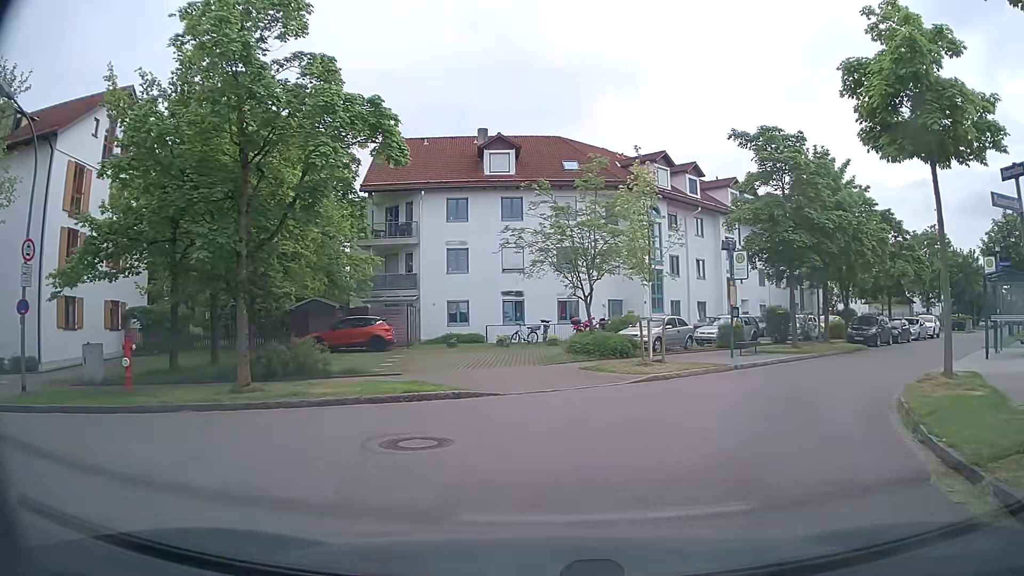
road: residential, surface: asphalt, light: Day
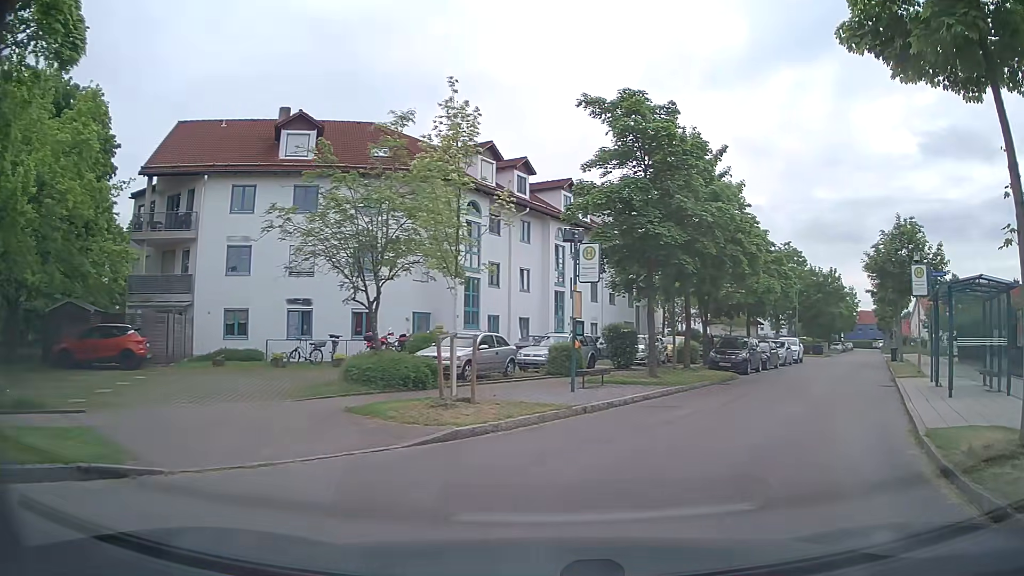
(+0.8, +6.4) m; +16°
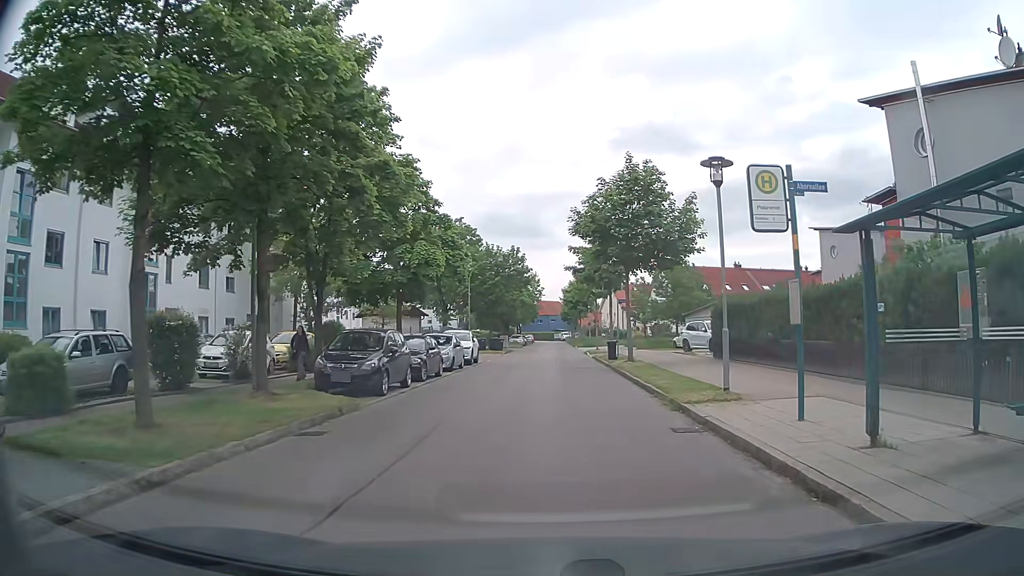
(+3.5, +11.5) m; +28°
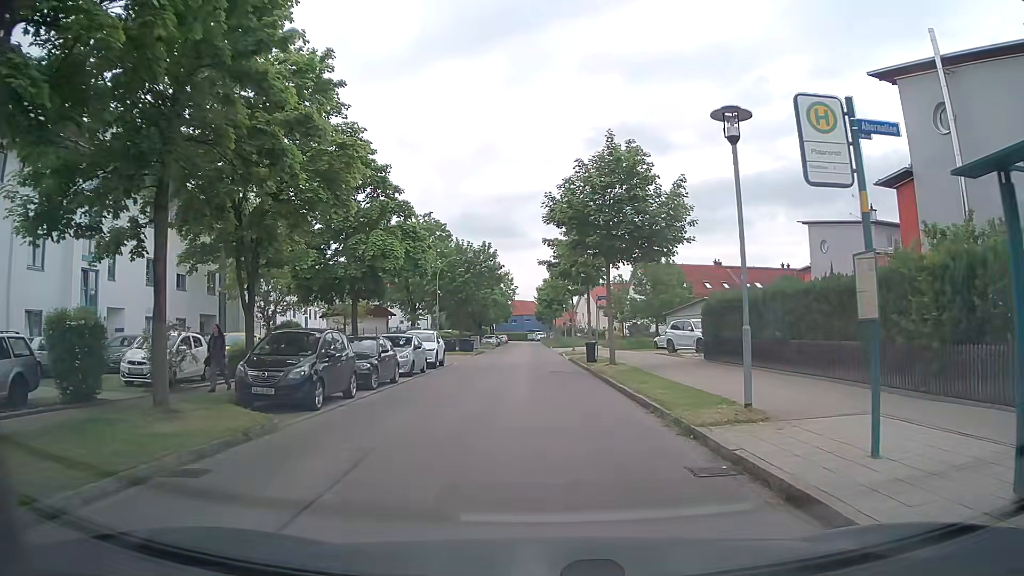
(+0.1, +3.0) m; +2°
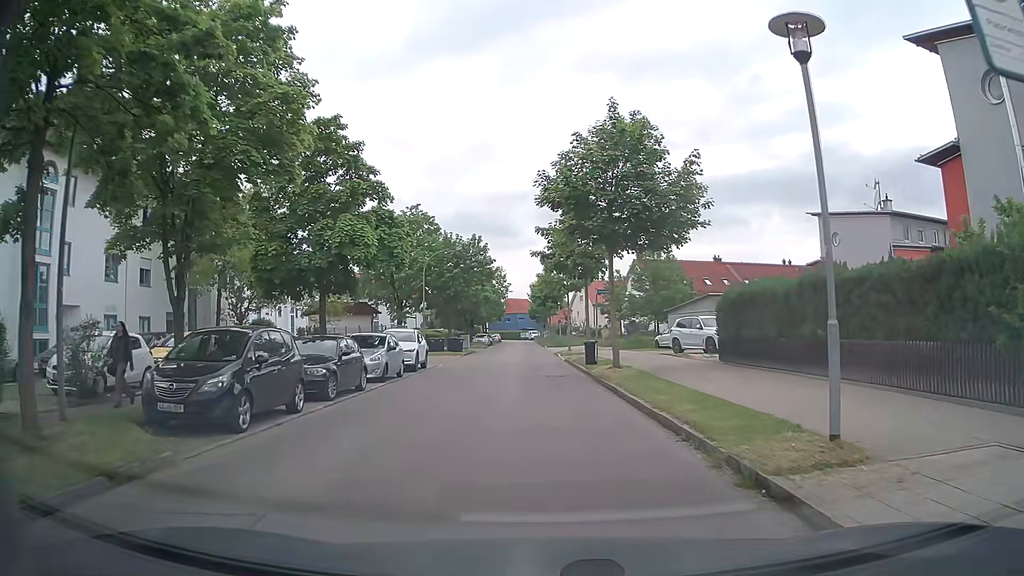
(0.0, +3.2) m; 0°
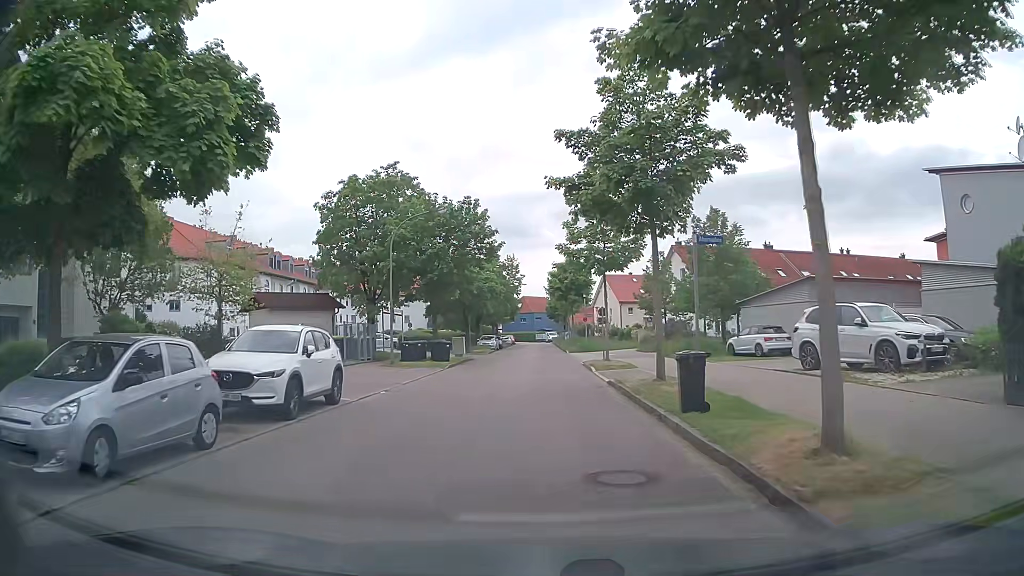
(-0.2, +14.9) m; -1°
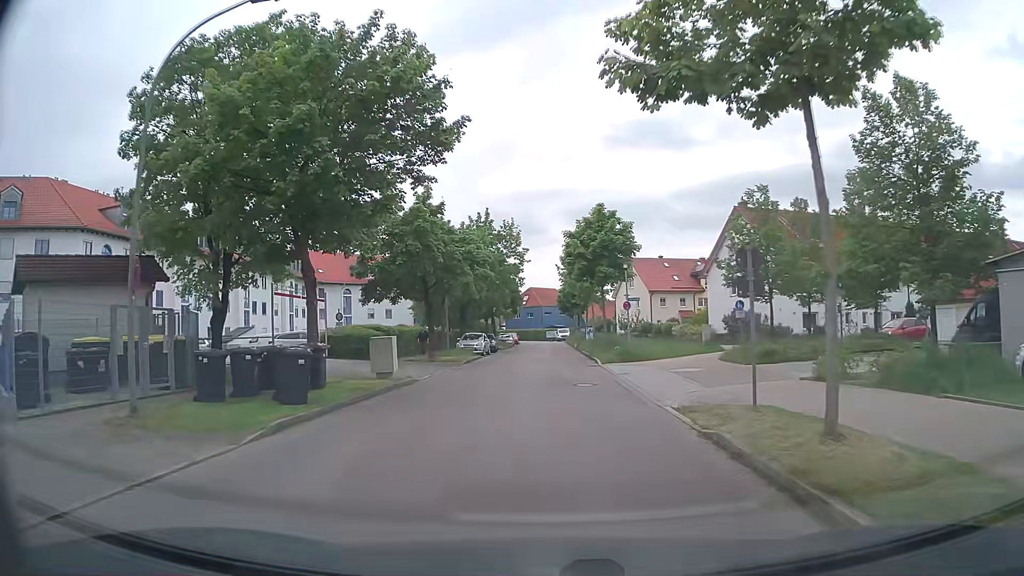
(-0.2, +21.4) m; -1°
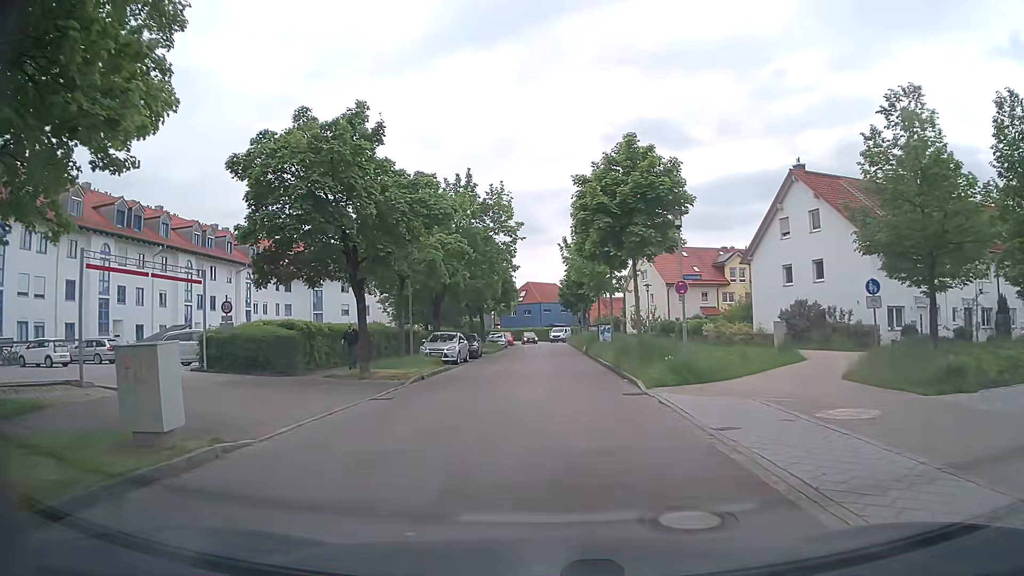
(0.0, +12.5) m; 0°
(0, +10) (0, +20) (+1, +30) (+1, +40) (+1, +50) (+1, +60) (+1, +70) (+1, +80) (0, +90) (-4, +99) m
